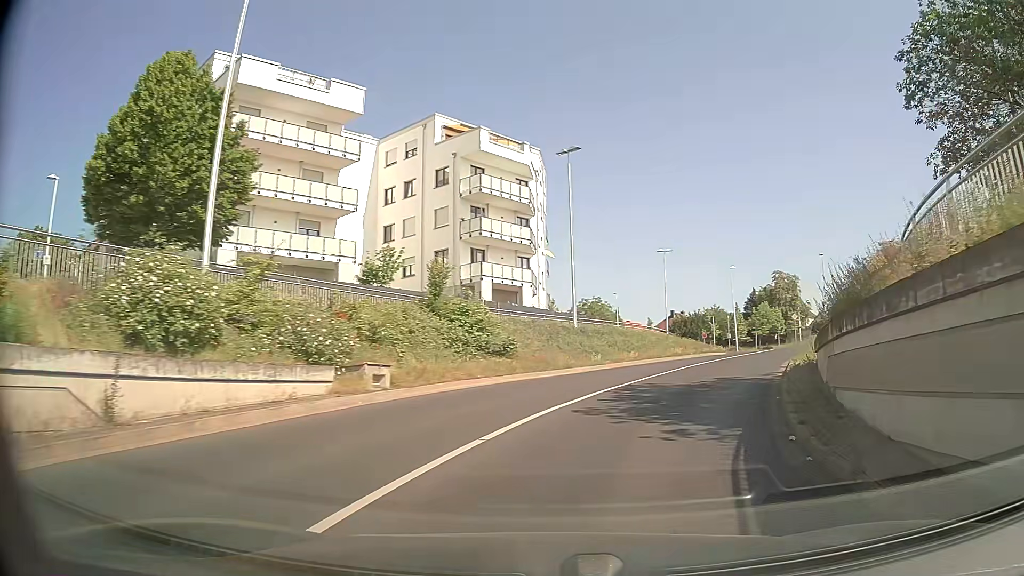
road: tertiary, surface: asphalt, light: Day
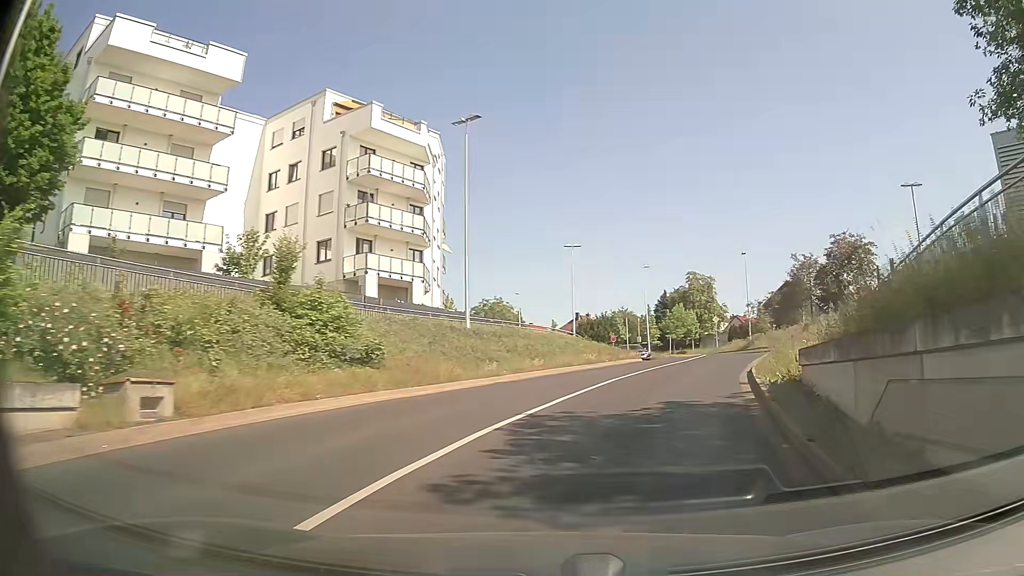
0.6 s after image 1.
(+0.4, +5.4) m; +8°
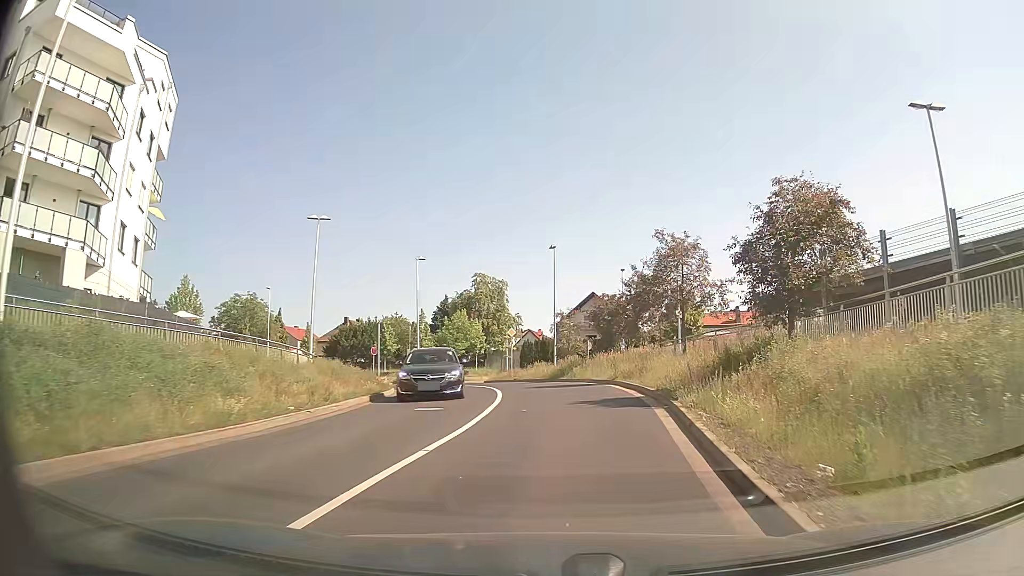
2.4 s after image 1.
(+2.9, +16.1) m; +18°
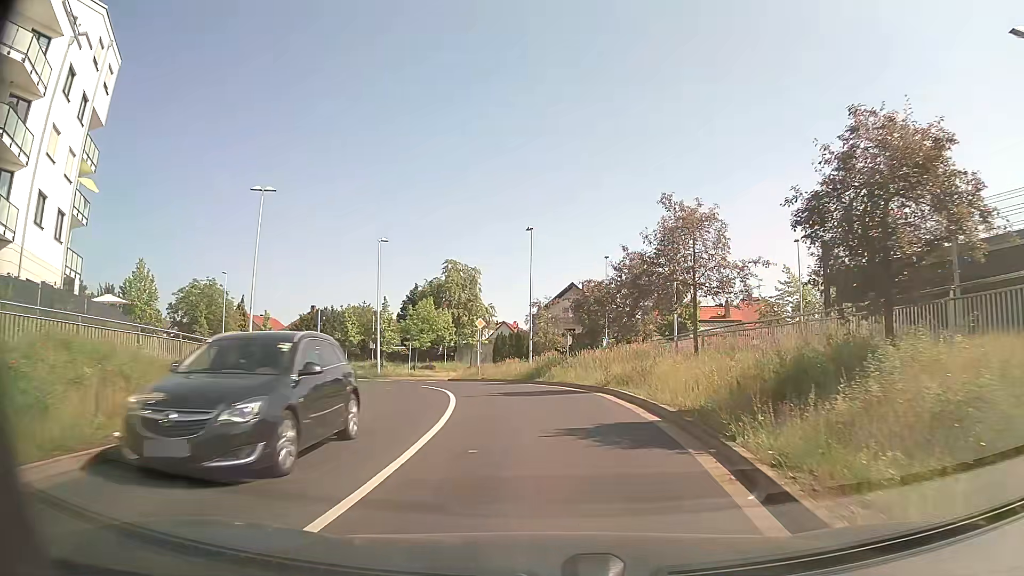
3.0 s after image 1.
(+0.1, +5.5) m; +2°
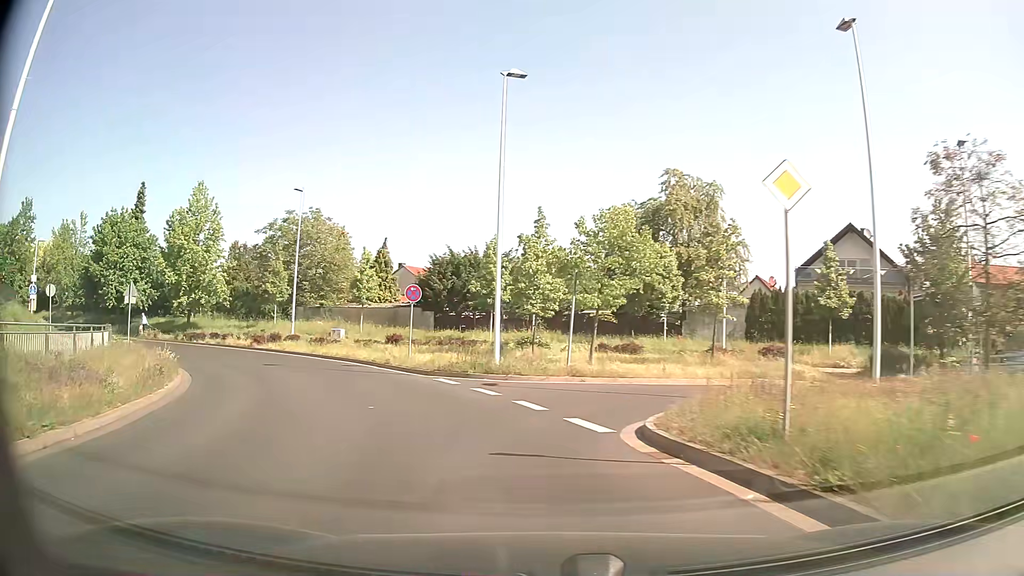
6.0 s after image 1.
(-2.8, +26.9) m; -19°
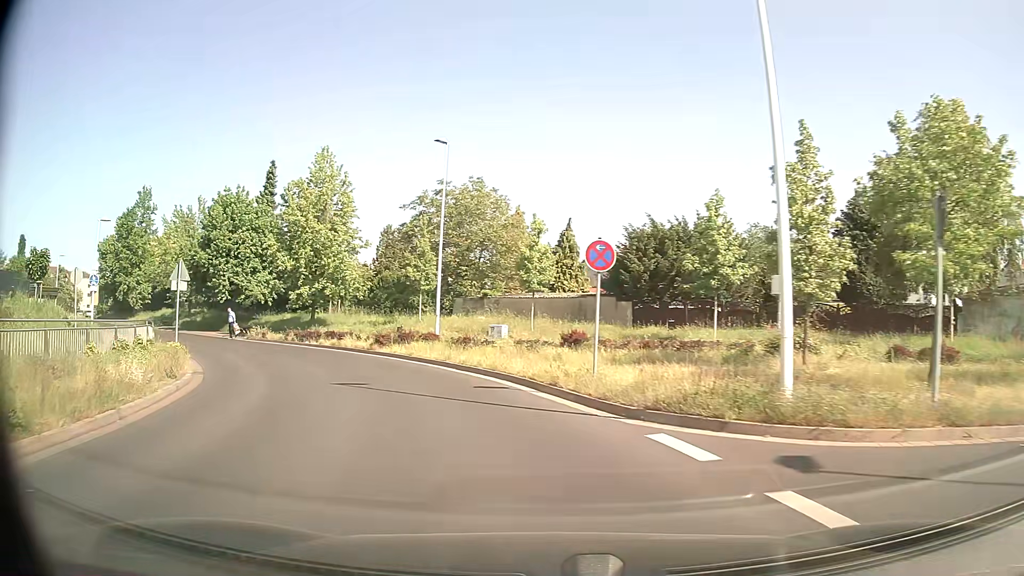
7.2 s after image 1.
(-1.6, +11.0) m; -17°
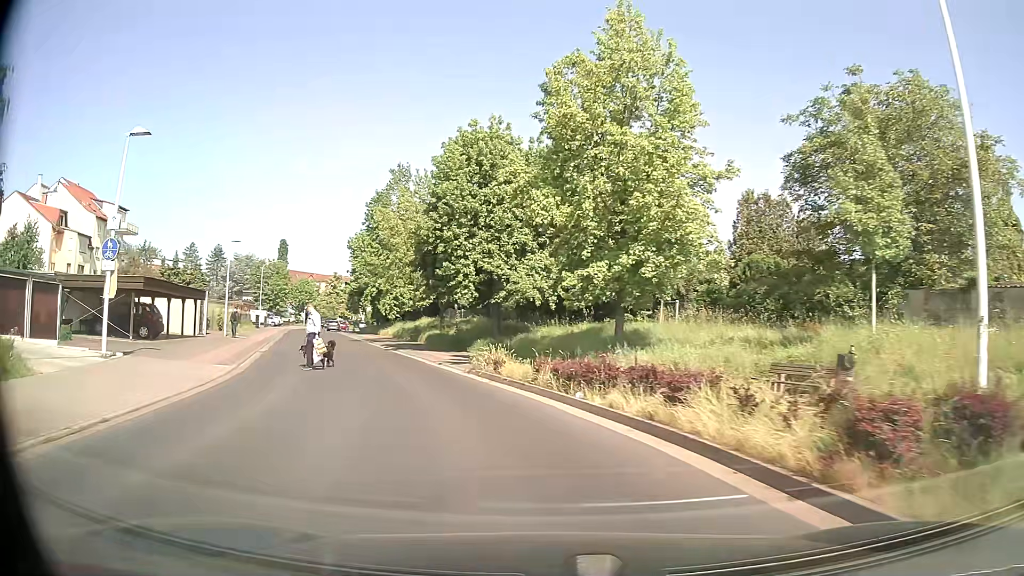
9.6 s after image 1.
(-5.6, +20.9) m; -29°
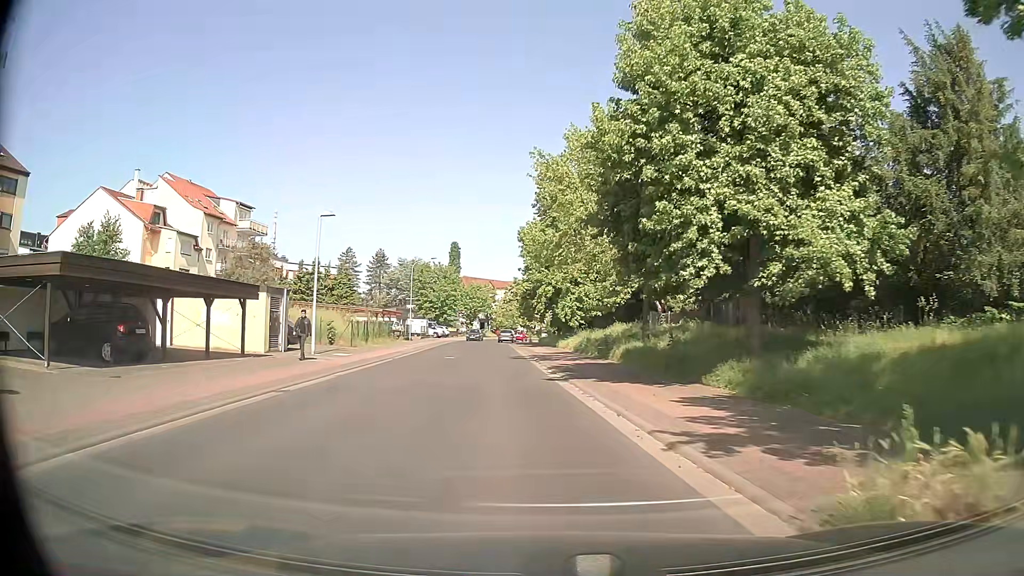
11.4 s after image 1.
(-2.2, +14.8) m; -16°
(-1, +10) (-1, +20) (-2, +30) (-3, +40) (-4, +50) (-6, +60) (-7, +70) (-7, +80) (-6, +90) (-4, +99) m
